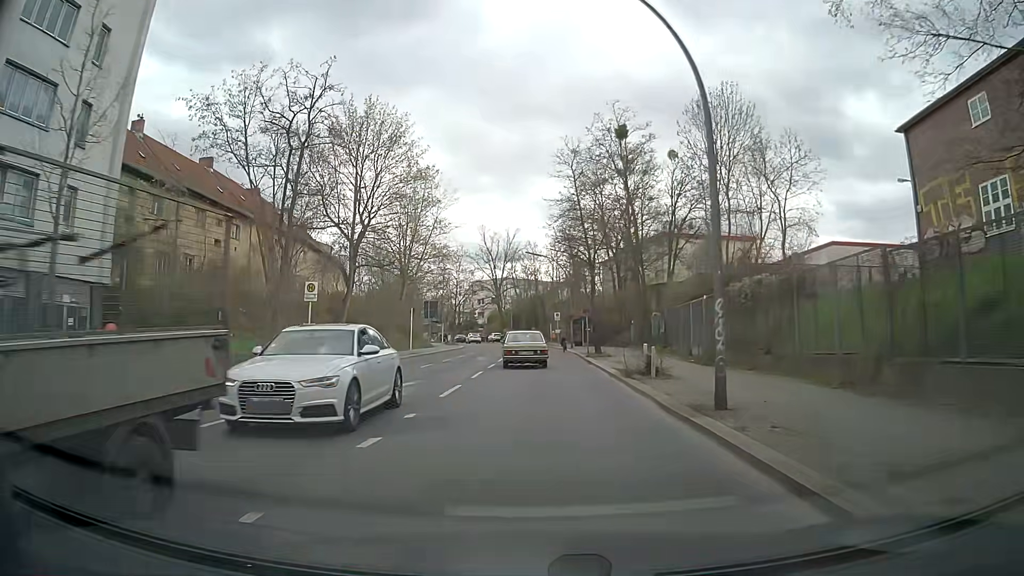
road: tertiary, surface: asphalt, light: Day
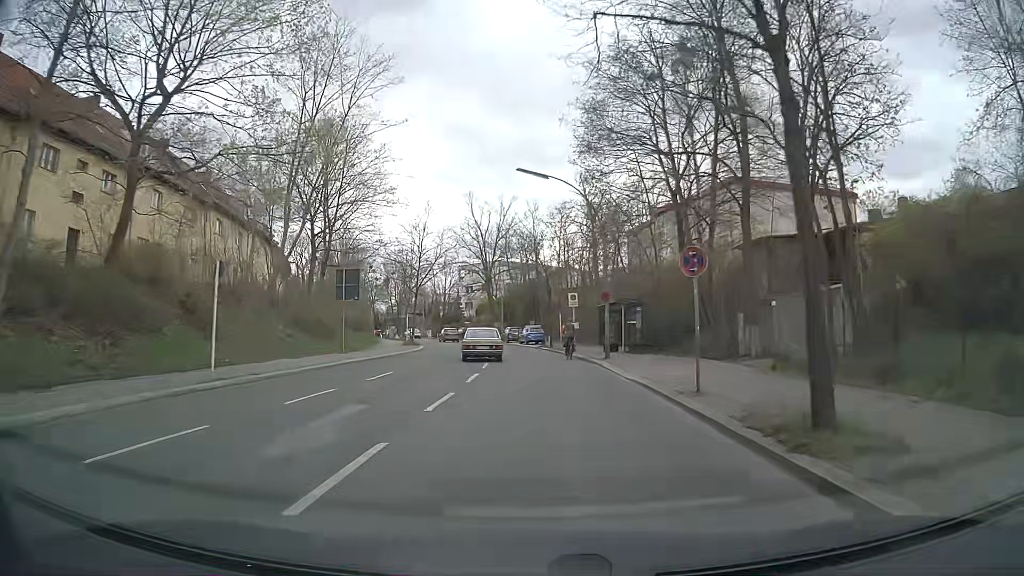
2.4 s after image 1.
(0.0, +27.4) m; 0°
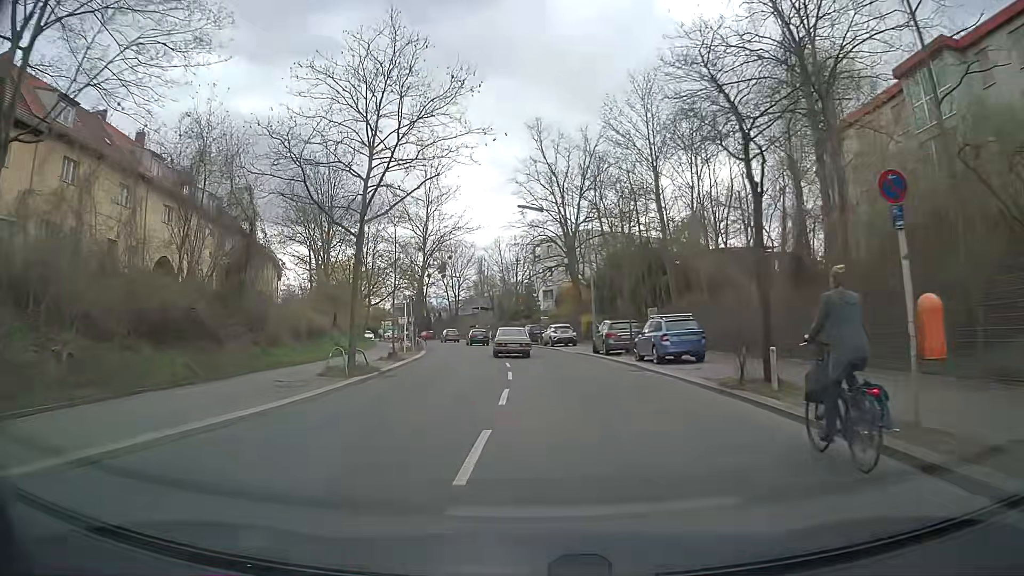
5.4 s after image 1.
(-1.2, +35.7) m; -8°
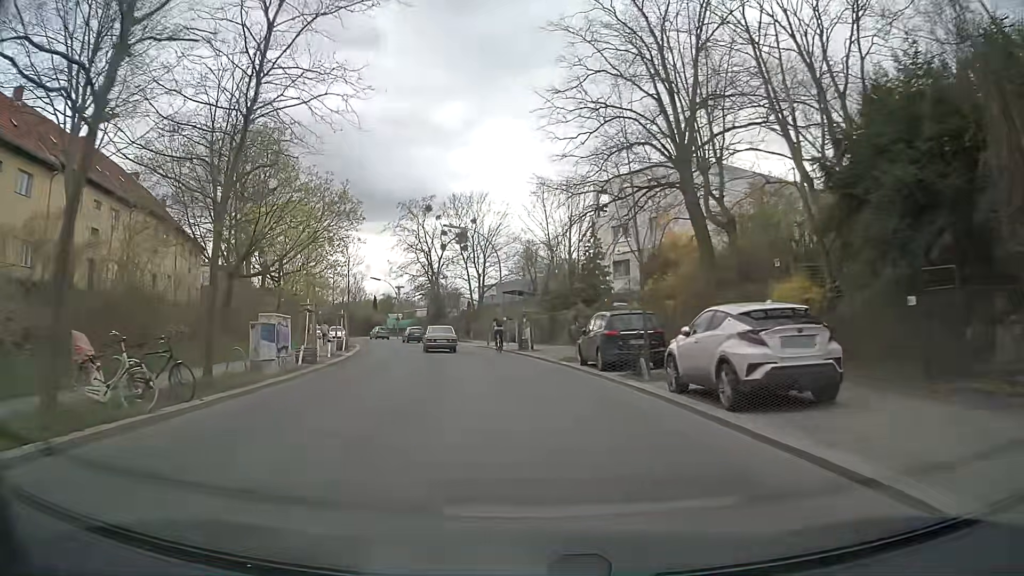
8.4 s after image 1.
(-0.7, +36.7) m; -4°
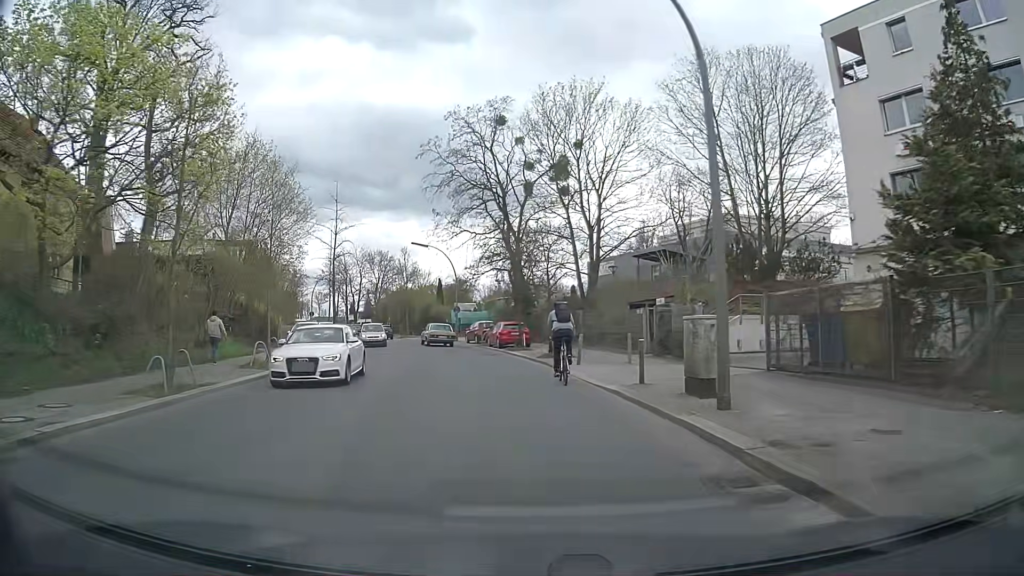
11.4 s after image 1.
(-3.3, +32.8) m; -9°
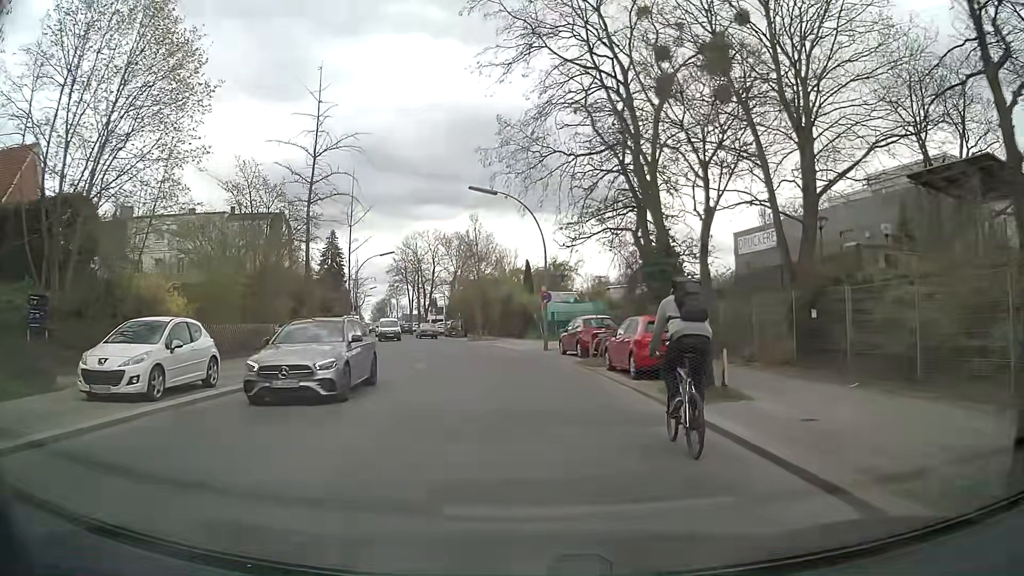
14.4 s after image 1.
(-1.7, +20.7) m; -9°
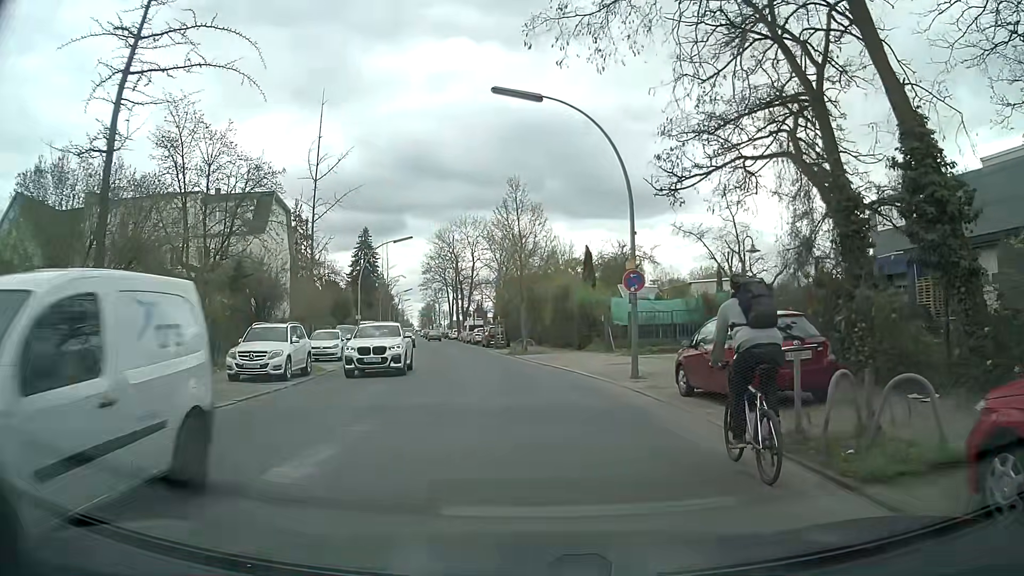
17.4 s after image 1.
(-0.6, +14.4) m; -5°
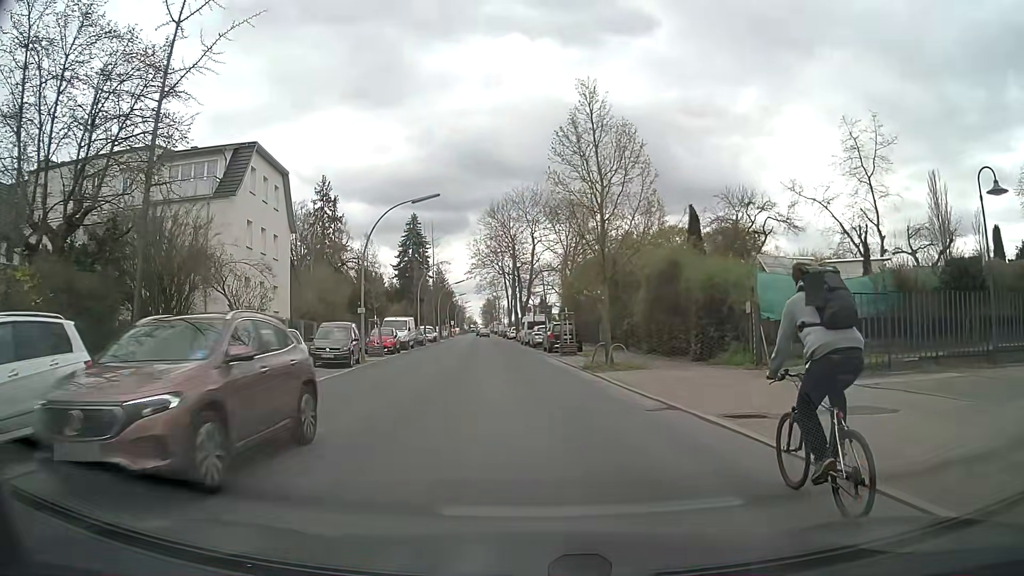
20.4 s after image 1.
(-0.5, +14.7) m; -4°
(-1, +10) (-3, +20) (-4, +30) (-4, +40) (-5, +50) (-6, +60) (-7, +70) (-8, +80) (-9, +90) (-10, +99) m
